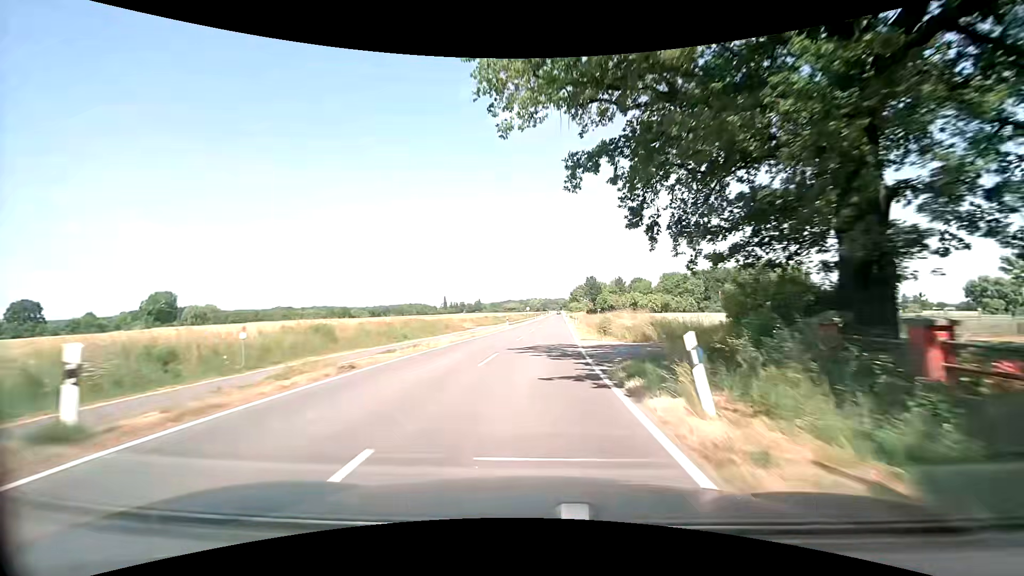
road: tertiary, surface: asphalt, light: Day
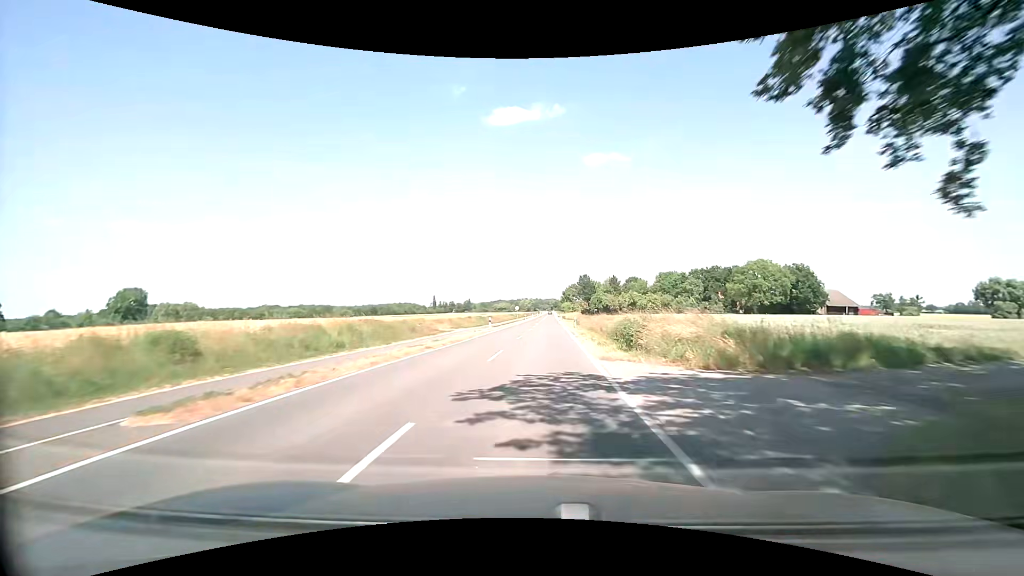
(+0.1, +10.7) m; +1°
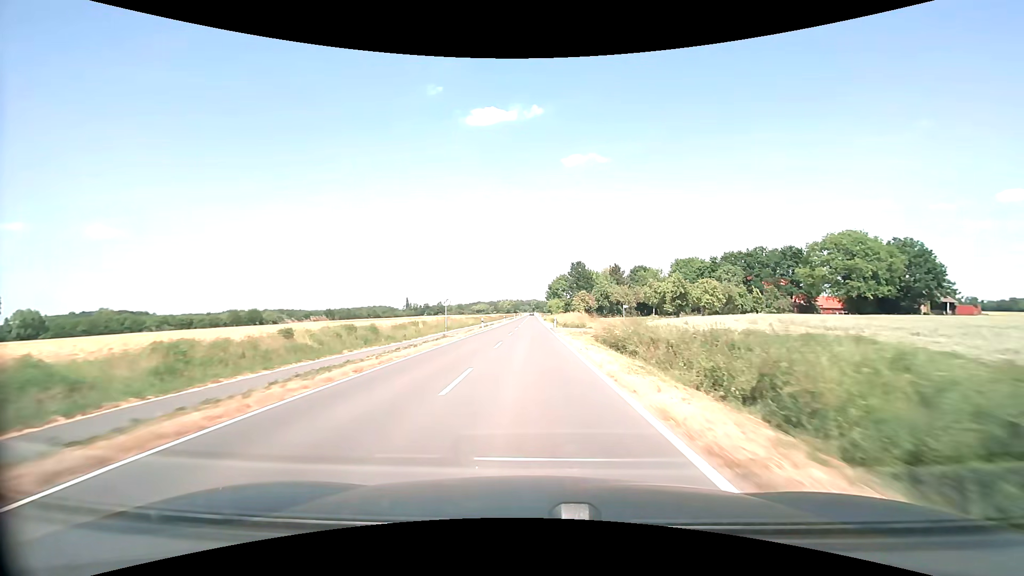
(+1.5, +53.6) m; +2°
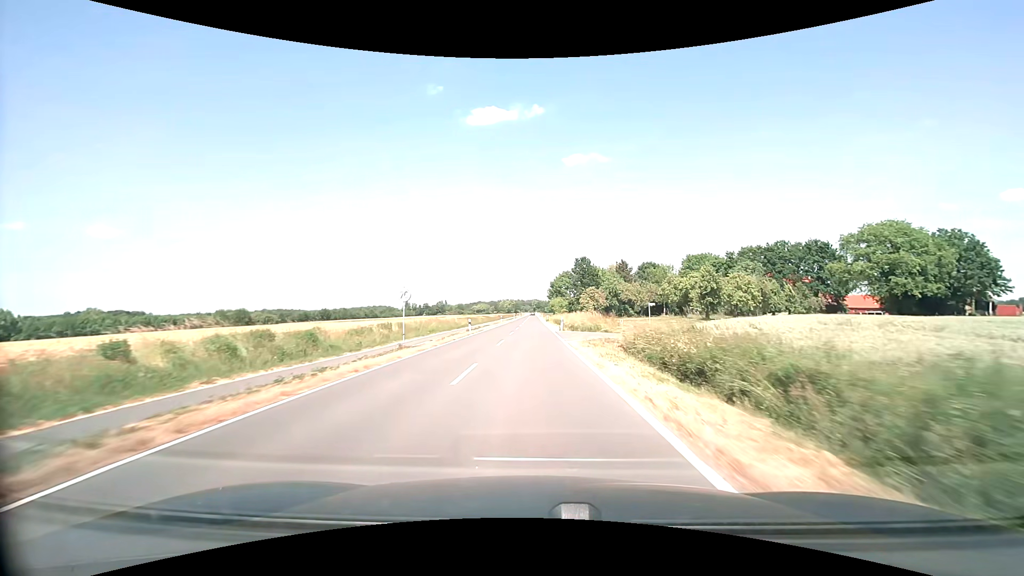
(0.0, +10.8) m; 0°
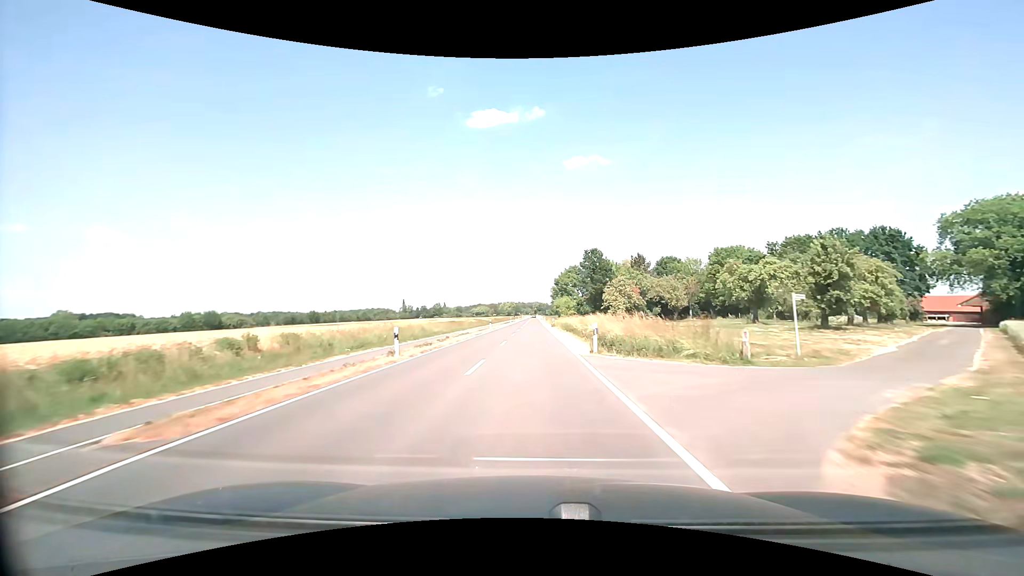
(0.0, +22.0) m; 0°
(0, +10) (0, +20) (0, +30) (0, +40) (0, +50) (0, +60) (0, +70) (0, +80) (0, +90) (0, +100) m
